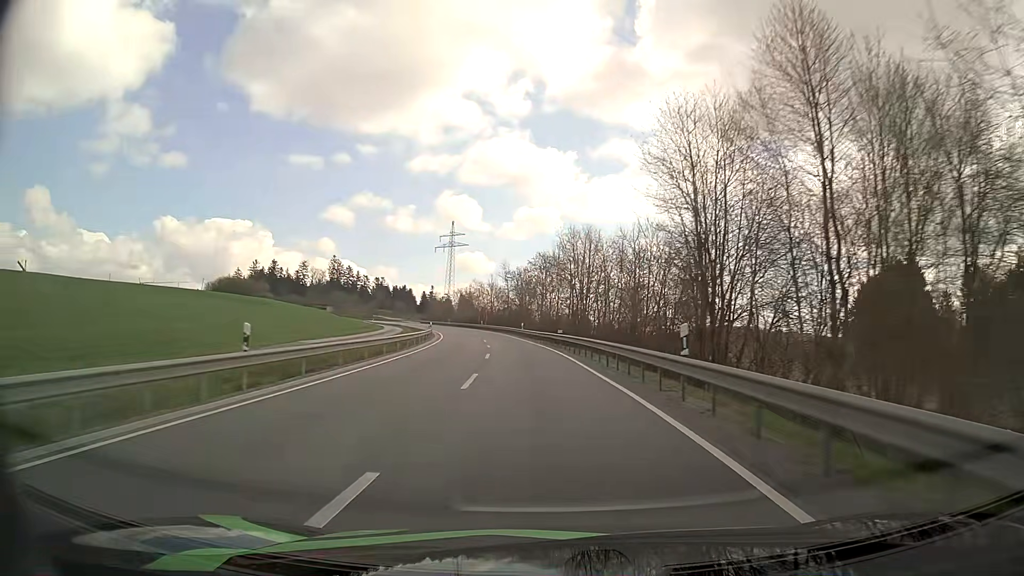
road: secondary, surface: asphalt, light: Day
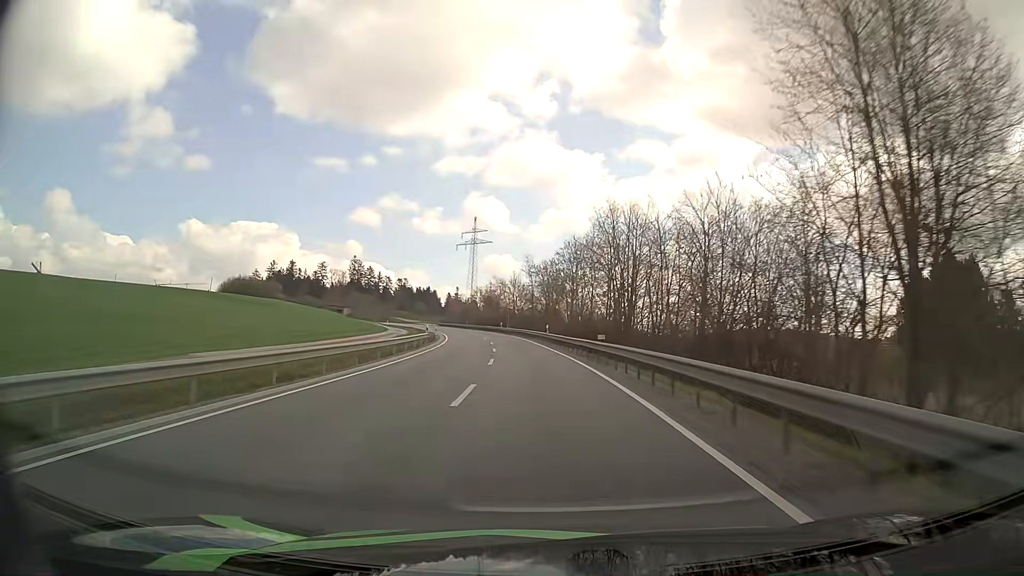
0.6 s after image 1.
(-0.3, +14.9) m; -2°
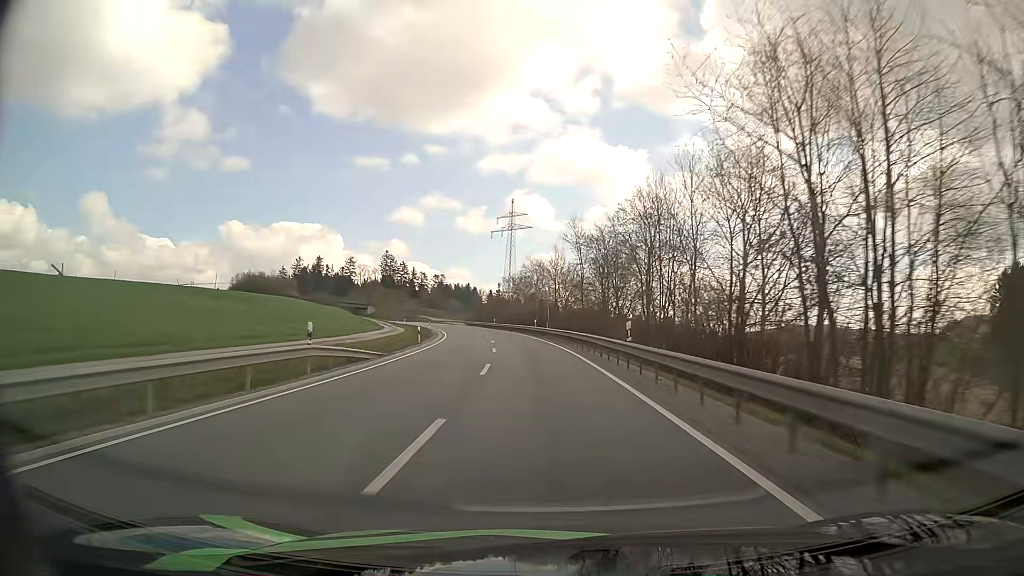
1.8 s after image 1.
(-1.0, +30.2) m; -4°
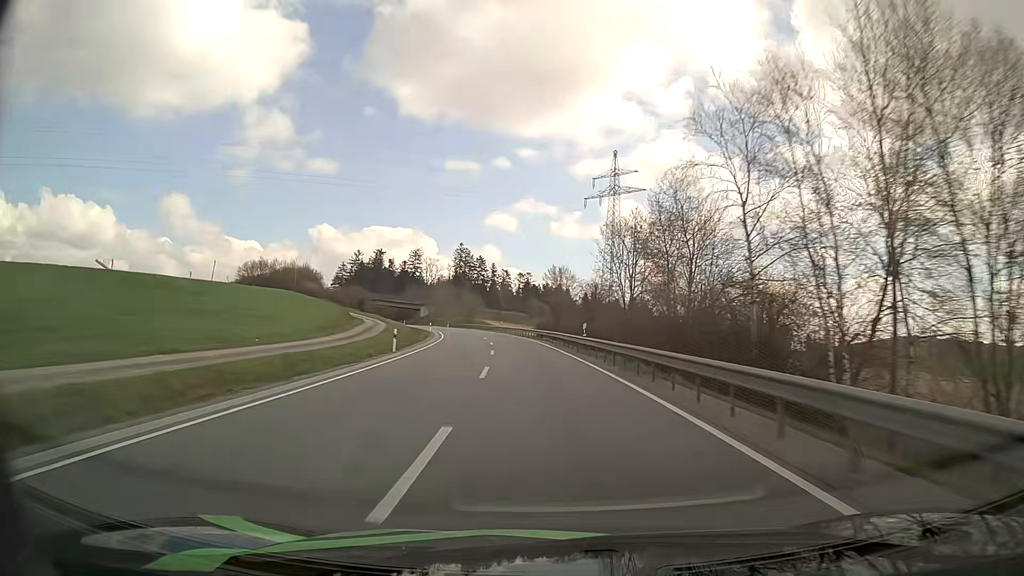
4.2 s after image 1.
(-4.7, +60.9) m; -8°
(0, +10) (-1, +20) (-1, +30) (-2, +40) (-3, +50) (-4, +60) (-6, +70) (-8, +79) (-10, +89) (-13, +99) m
